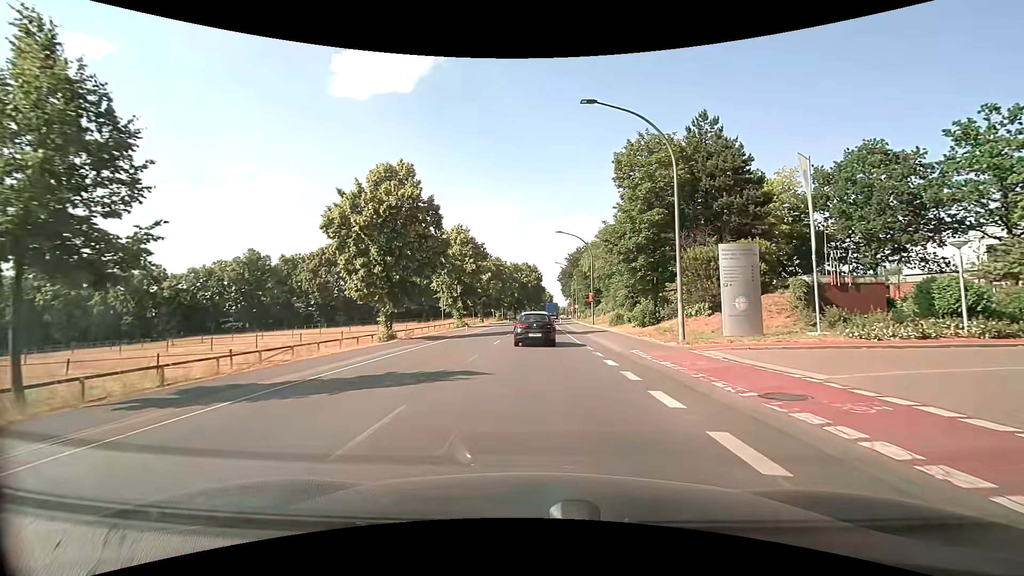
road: primary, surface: asphalt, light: Day
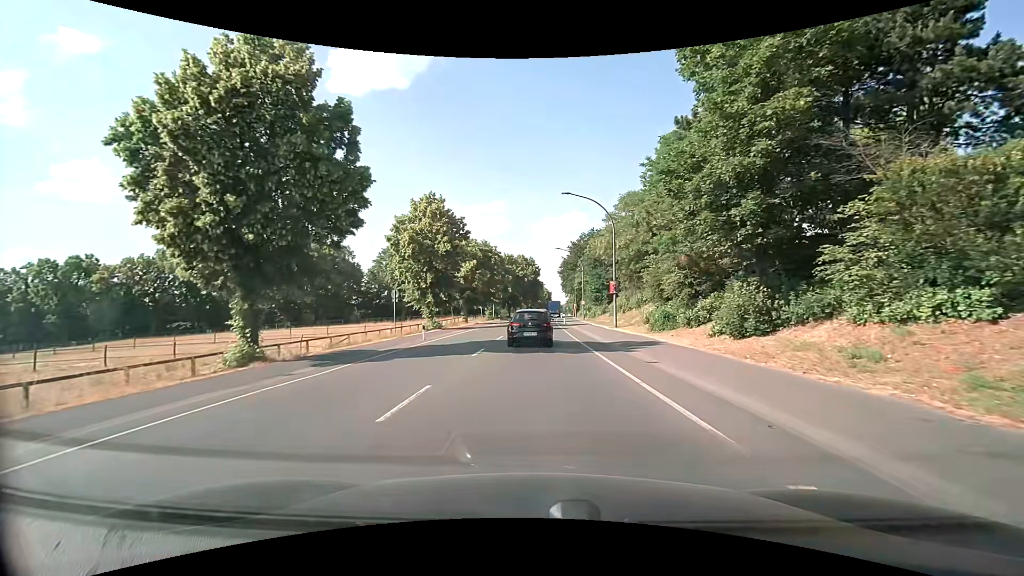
(+0.1, +16.7) m; +1°
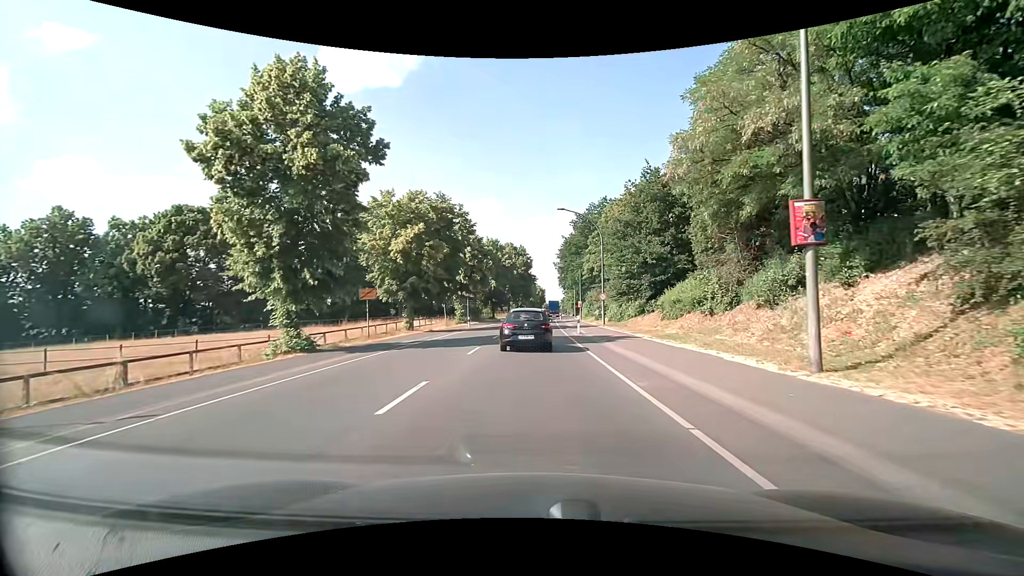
(0.0, +26.7) m; 0°
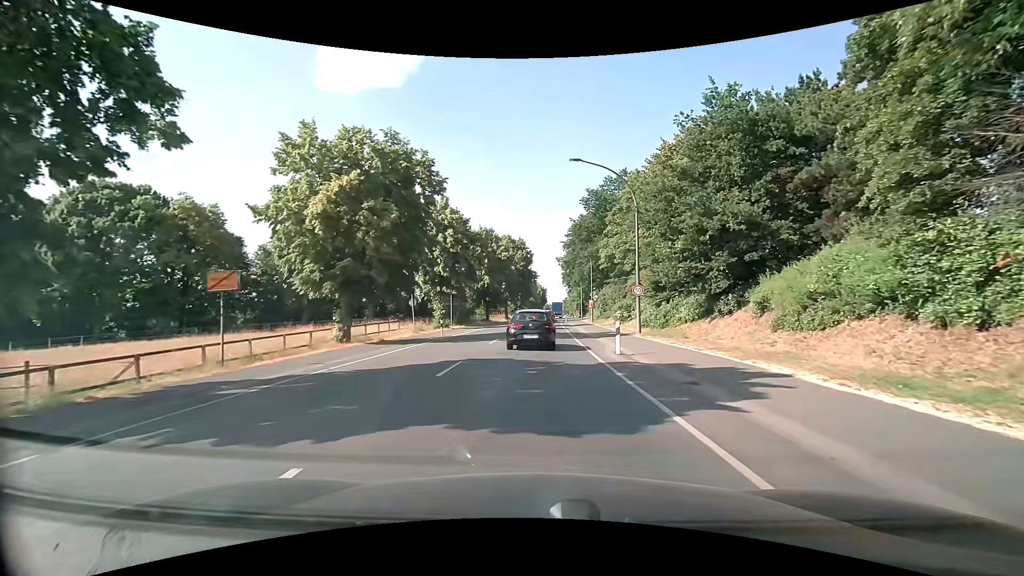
(0.0, +14.2) m; 0°
(0, +10) (0, +20) (0, +30) (0, +40) (+1, +50) (+1, +60) (+2, +70) (+2, +80) (+3, +90) (+3, +100) m
